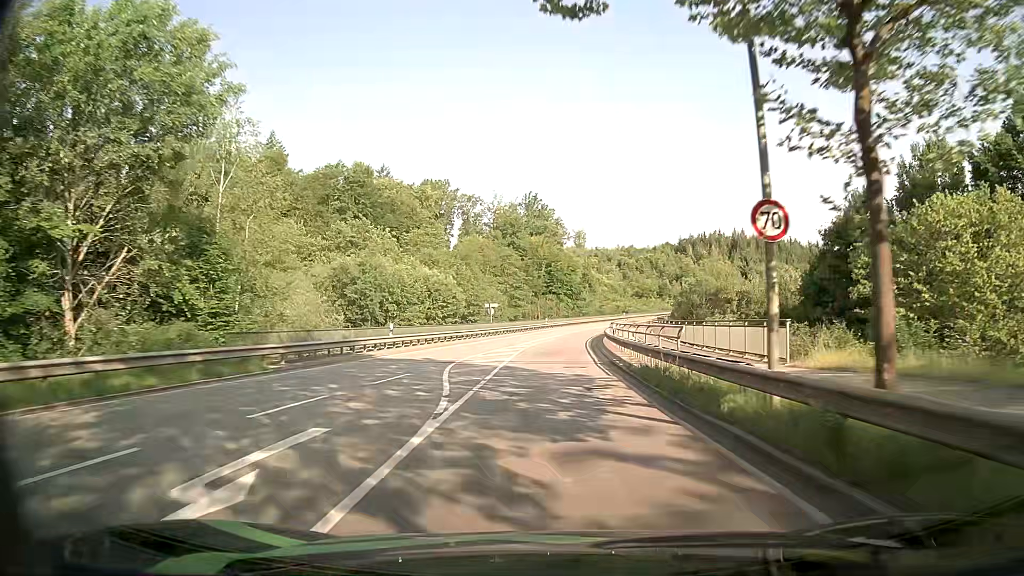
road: secondary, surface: asphalt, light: Day
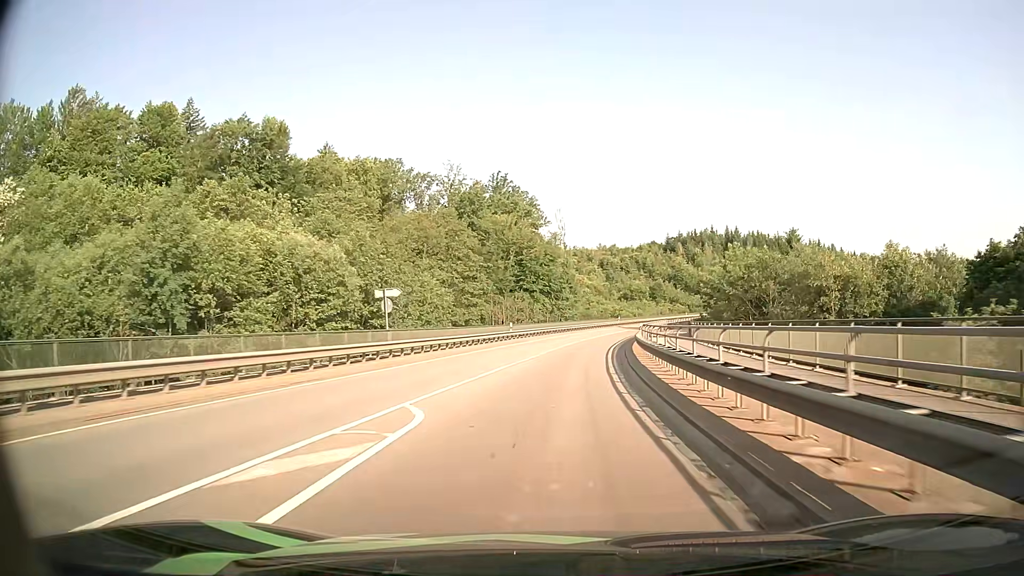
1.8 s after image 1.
(+0.5, +31.6) m; +2°
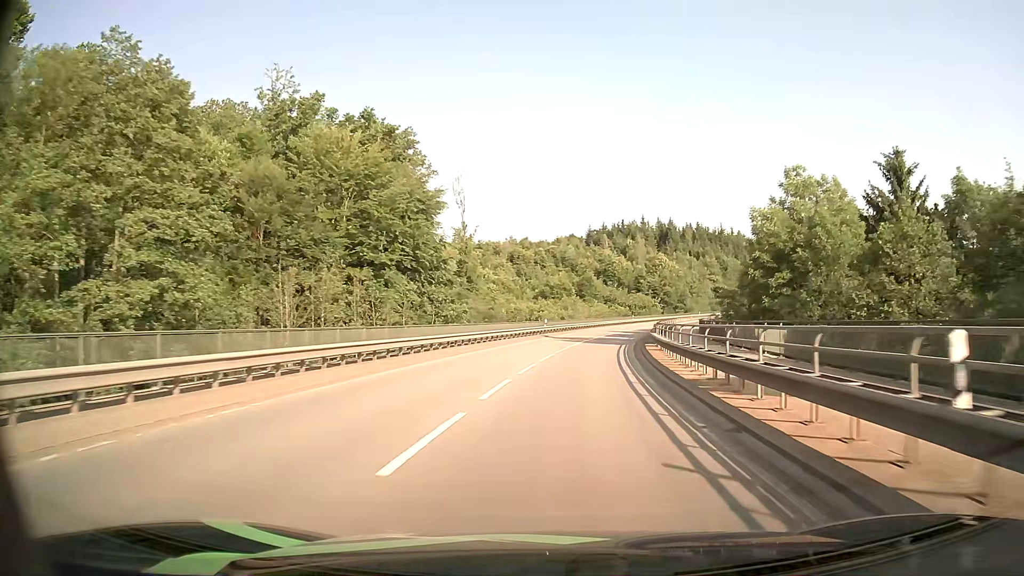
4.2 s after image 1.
(+2.6, +43.5) m; +7°
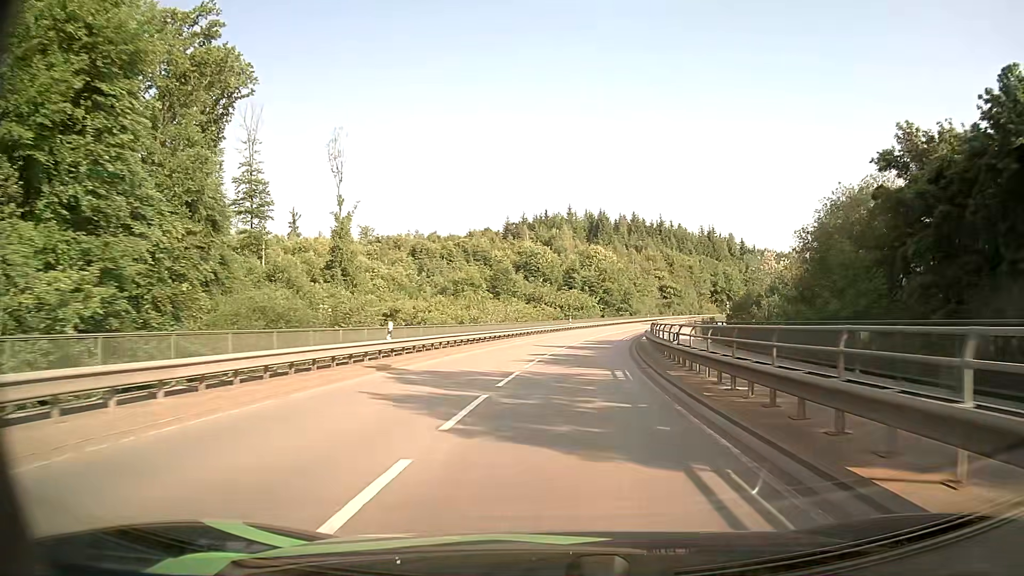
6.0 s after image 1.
(+2.1, +33.3) m; +7°
(0, +10) (+1, +20) (+2, +30) (+3, +40) (+4, +50) (+6, +60) (+9, +69) (+11, +79) (+14, +89) (+17, +98) m
